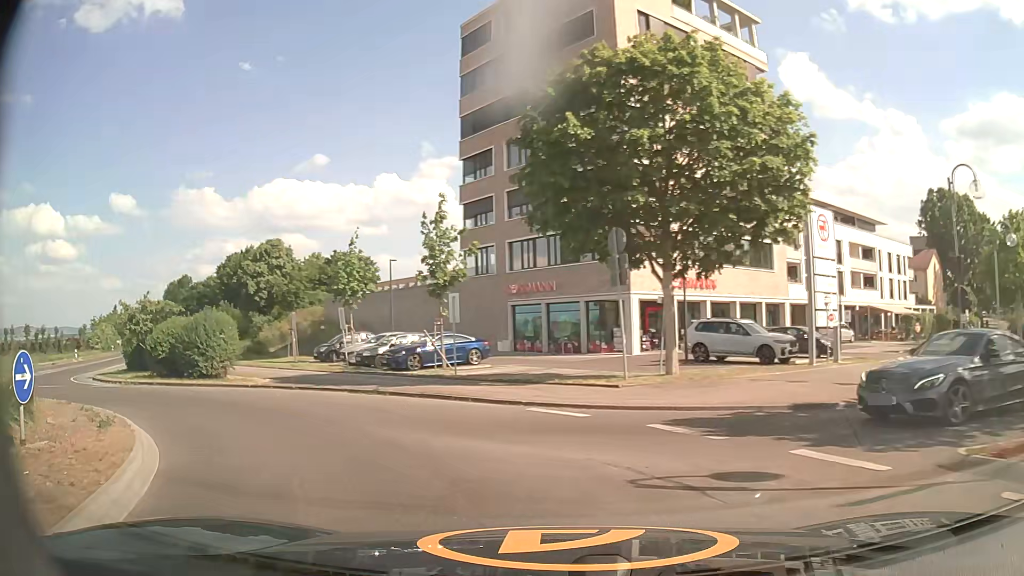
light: Day
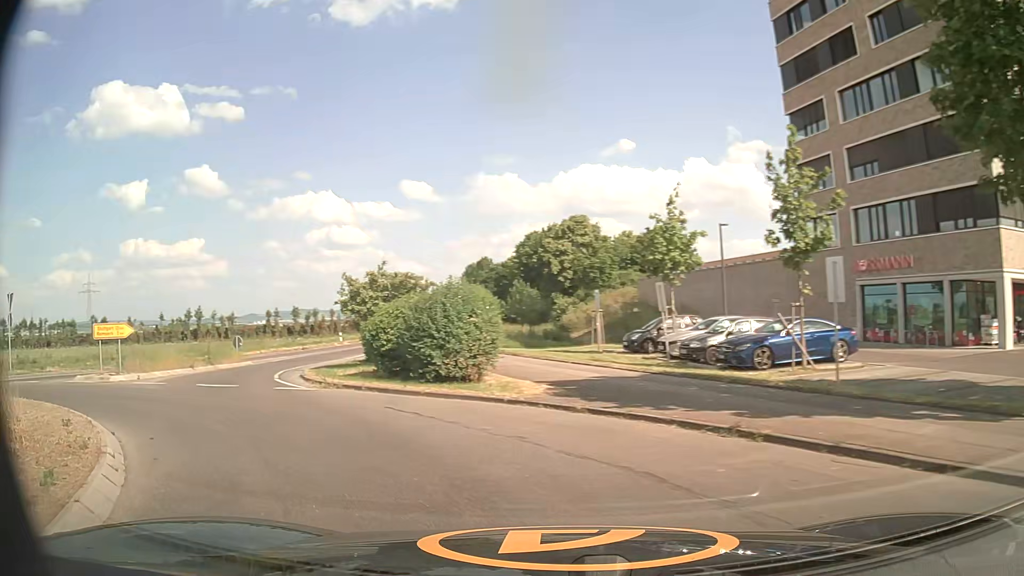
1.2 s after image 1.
(-1.7, +7.4) m; -27°
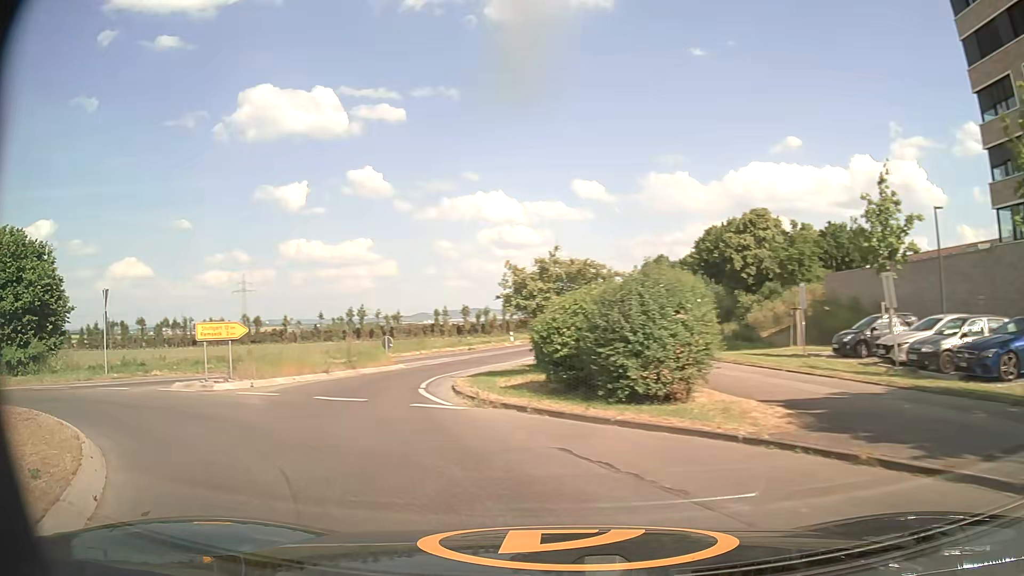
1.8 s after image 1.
(-0.5, +4.0) m; -15°
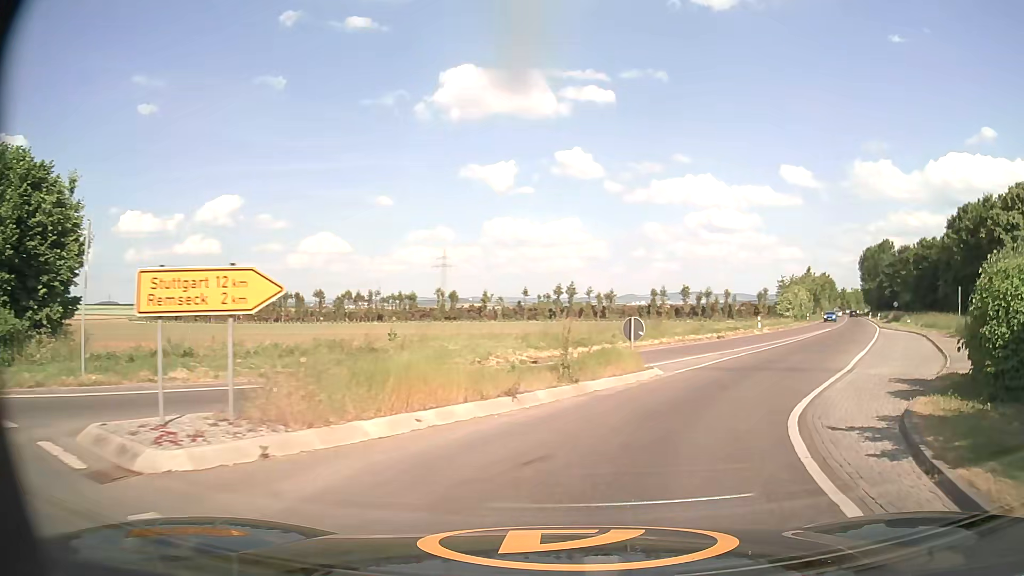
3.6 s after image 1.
(-3.7, +12.9) m; -18°
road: secondary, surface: asphalt
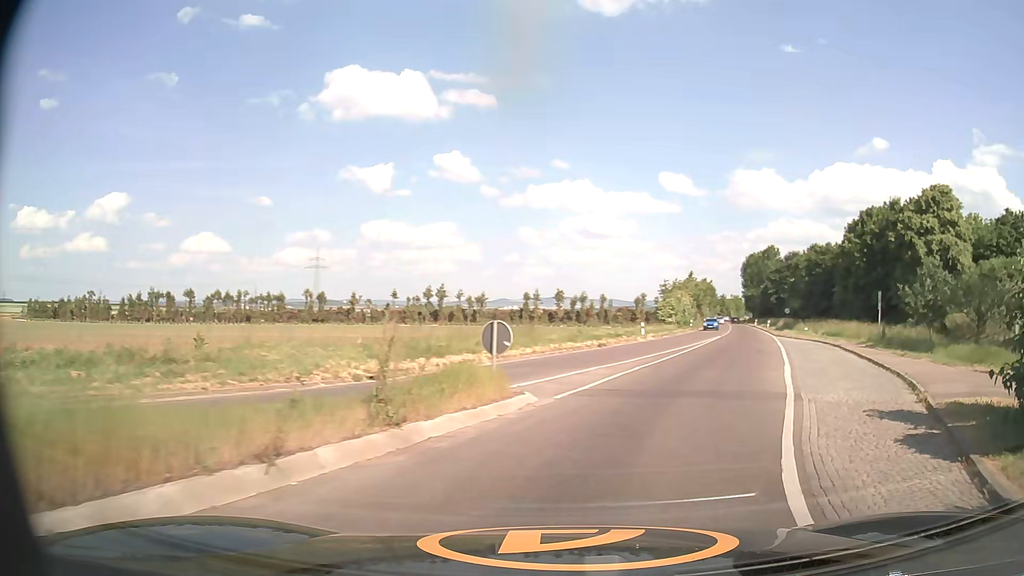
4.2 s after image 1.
(+0.4, +4.8) m; +10°
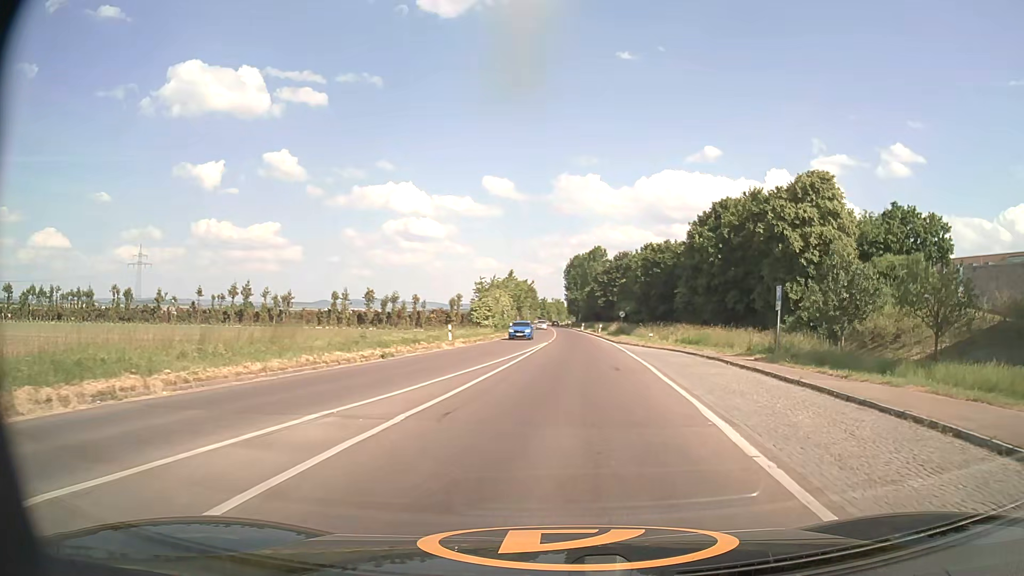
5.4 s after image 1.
(+1.8, +10.4) m; +16°
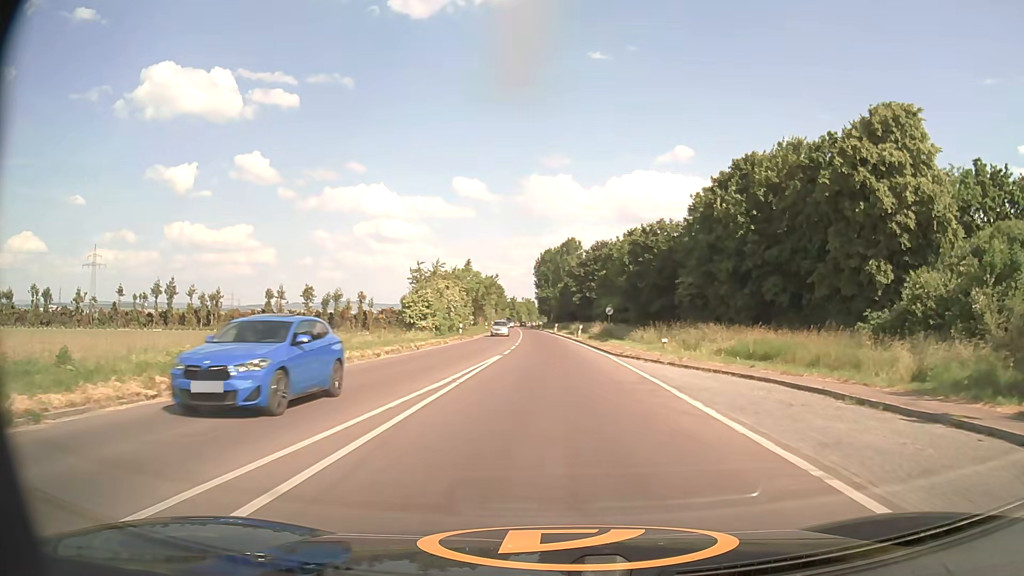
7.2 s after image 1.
(+0.7, +19.3) m; +2°
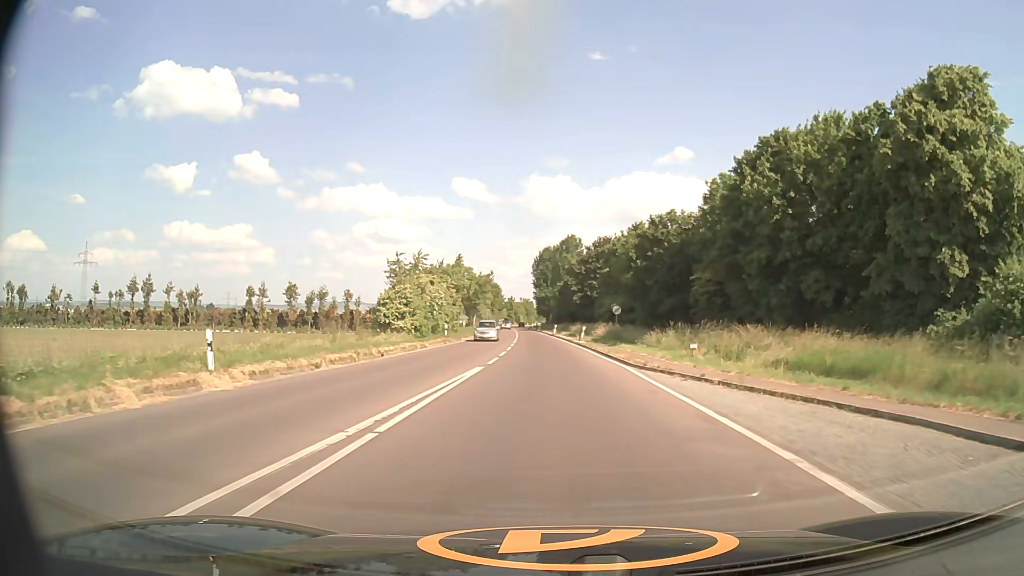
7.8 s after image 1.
(0.0, +7.3) m; 0°
